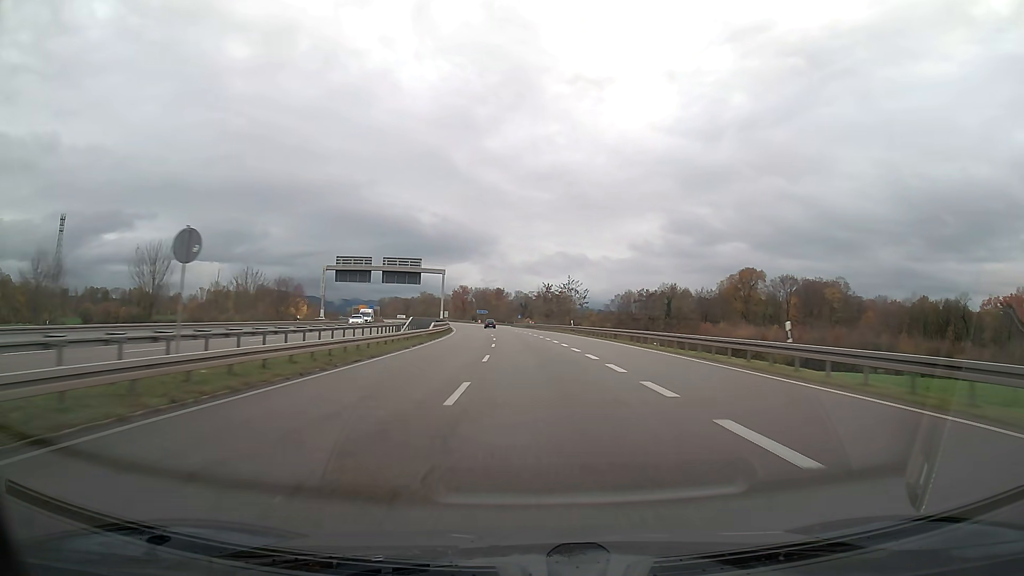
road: trunk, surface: asphalt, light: Day
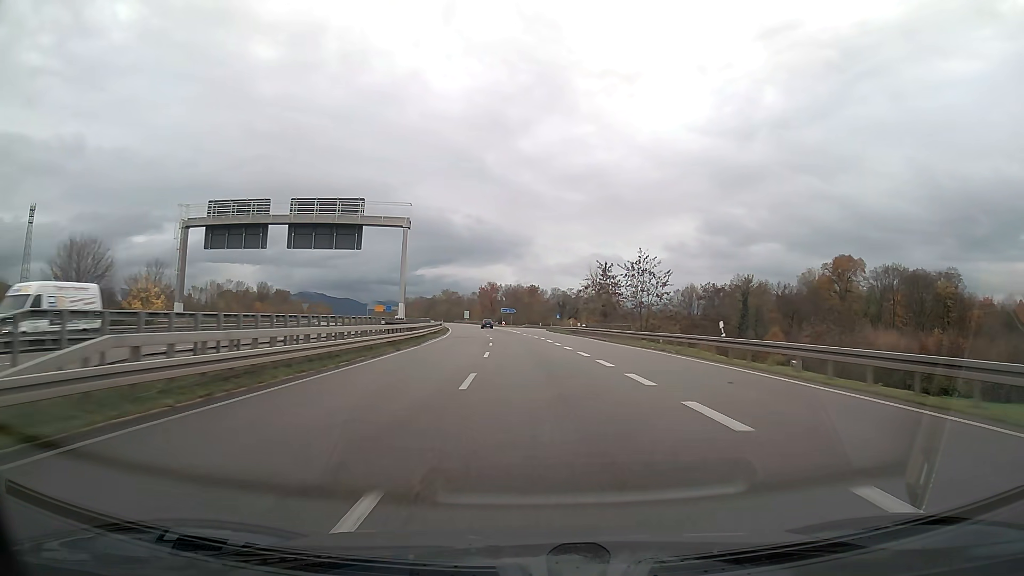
(-1.2, +45.2) m; -3°
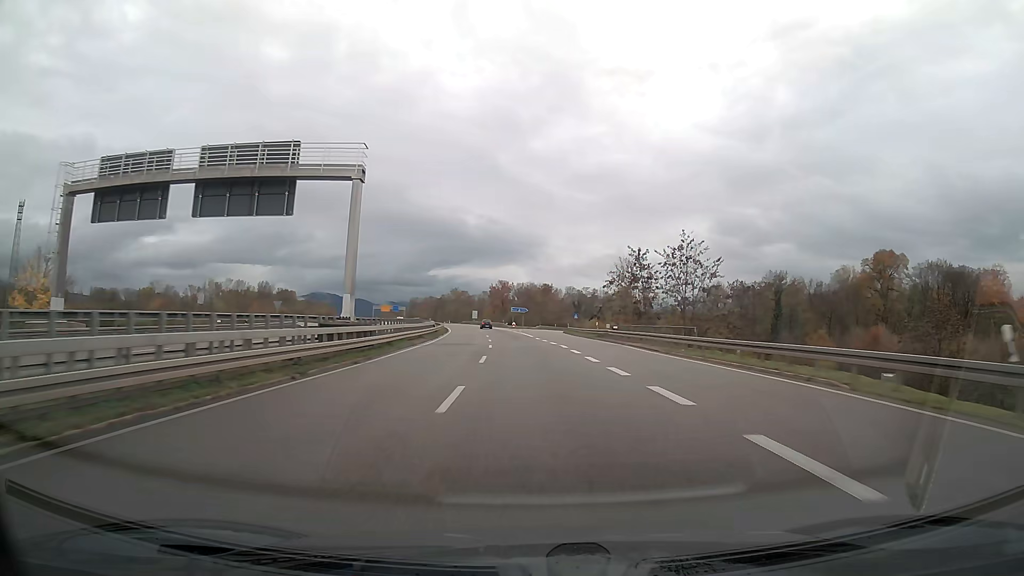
(-0.1, +15.0) m; -1°
(0, +10) (0, +20) (-1, +30) (-1, +40) (-2, +50) (-2, +60) (-3, +70) (-4, +80) (-5, +90) (-6, +100) m
